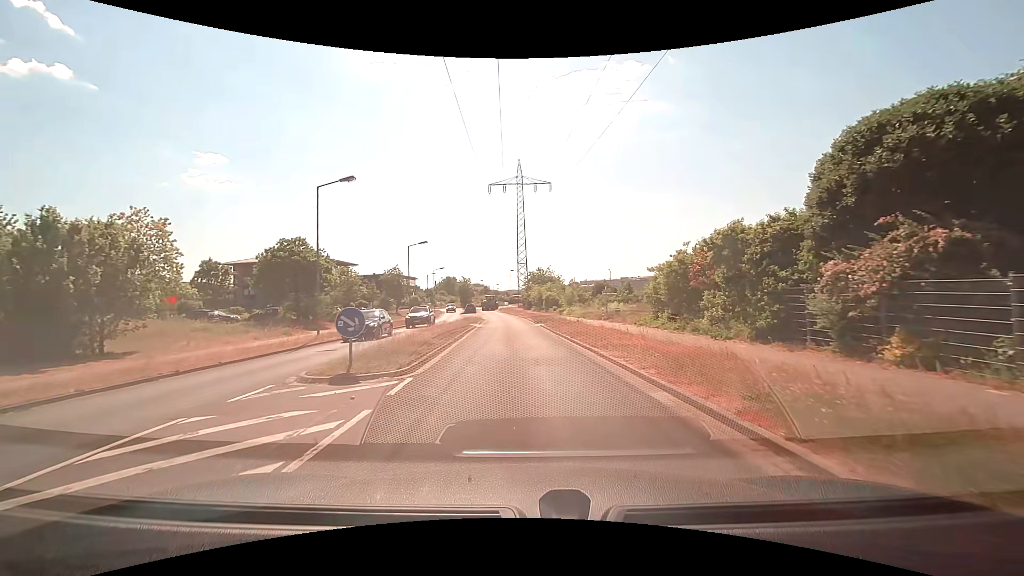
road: residential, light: Day
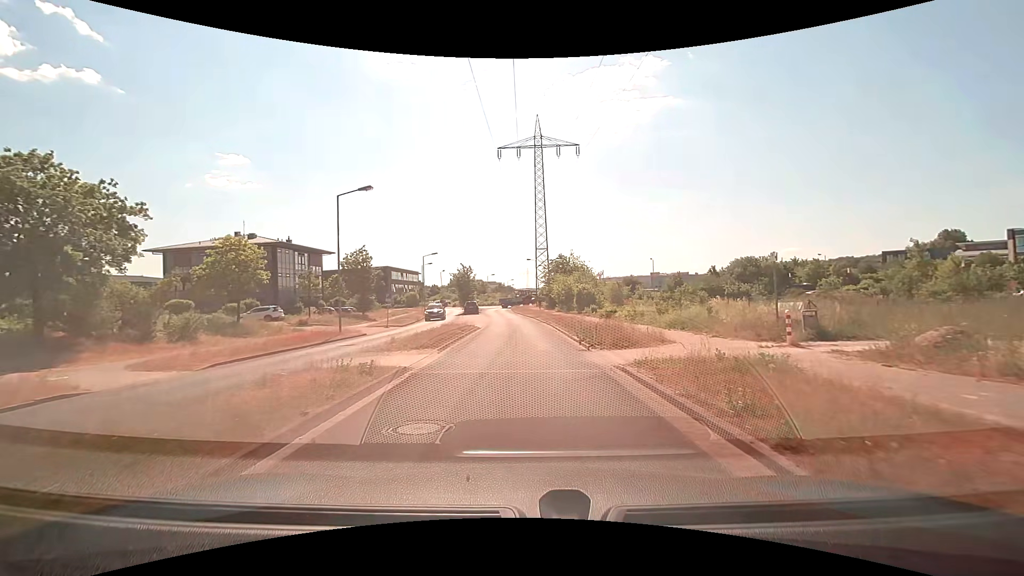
(-0.6, +23.3) m; -2°
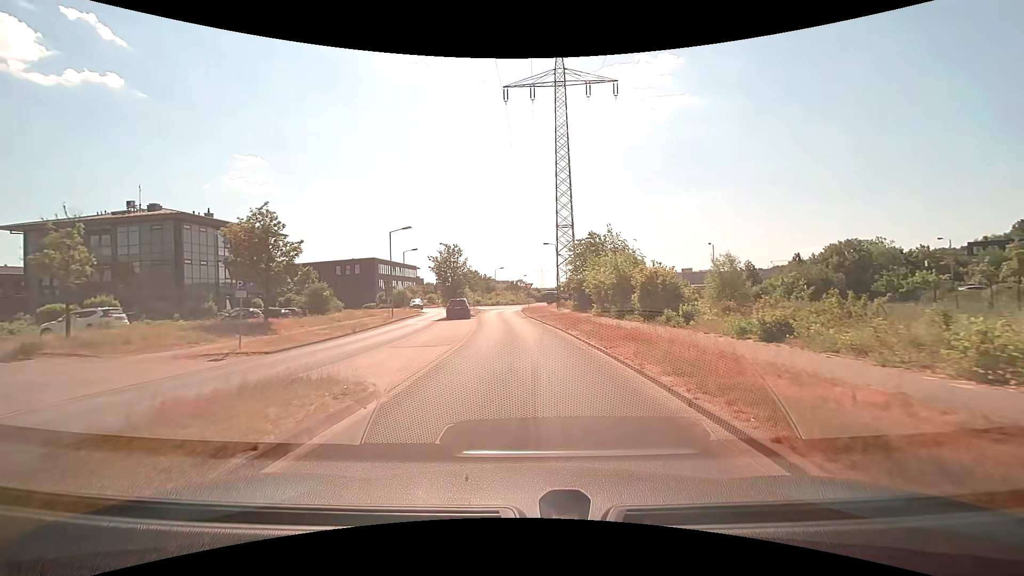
(-0.2, +22.4) m; -2°
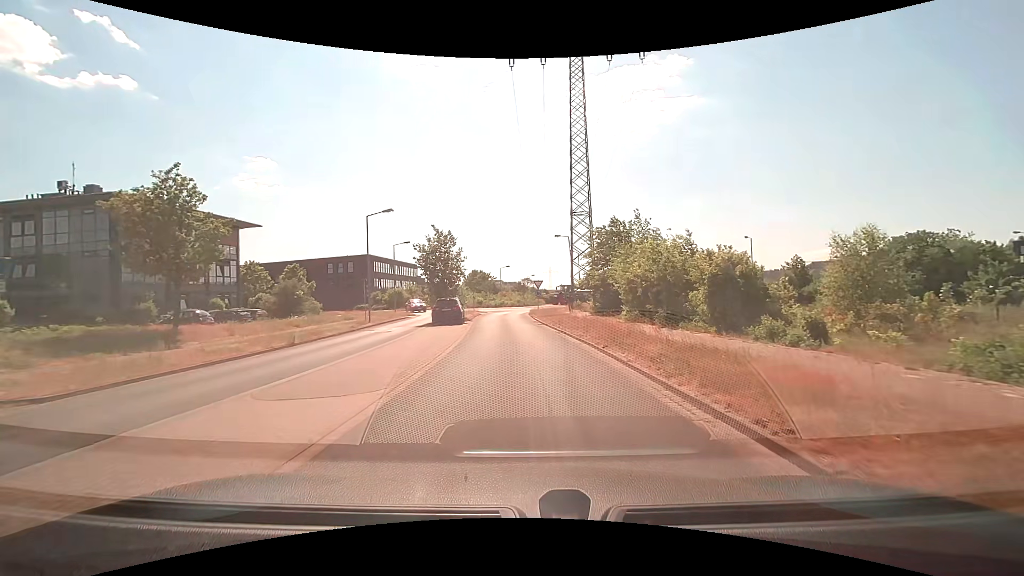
(0.0, +8.7) m; 0°
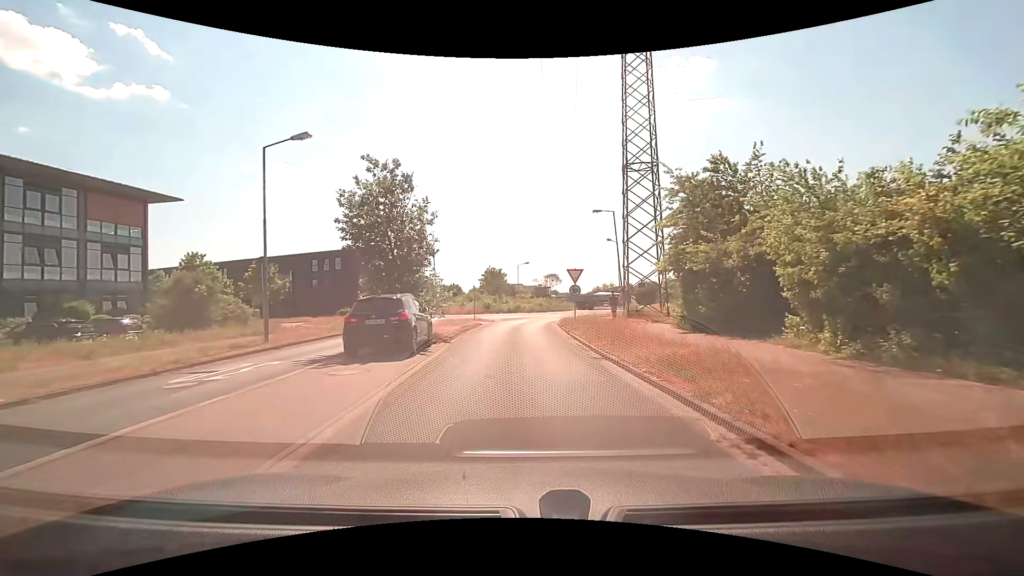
(-0.5, +17.1) m; -3°
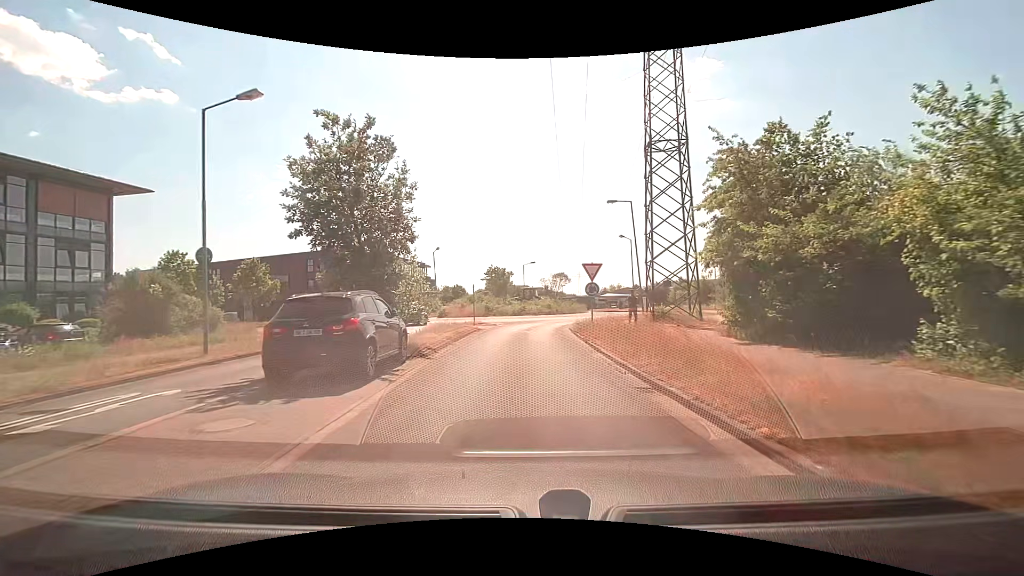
(0.0, +4.2) m; -1°
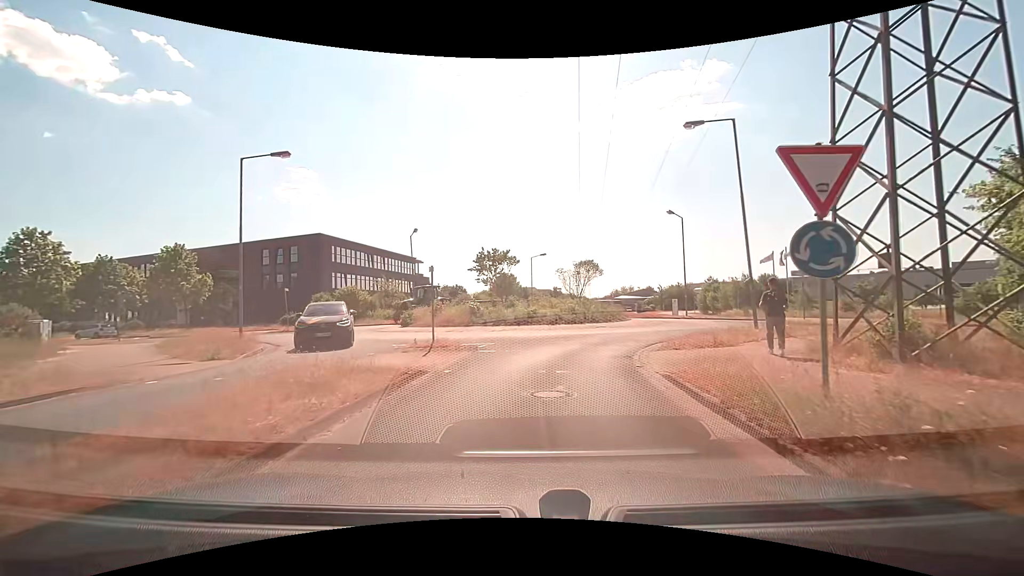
(-0.1, +15.5) m; 0°
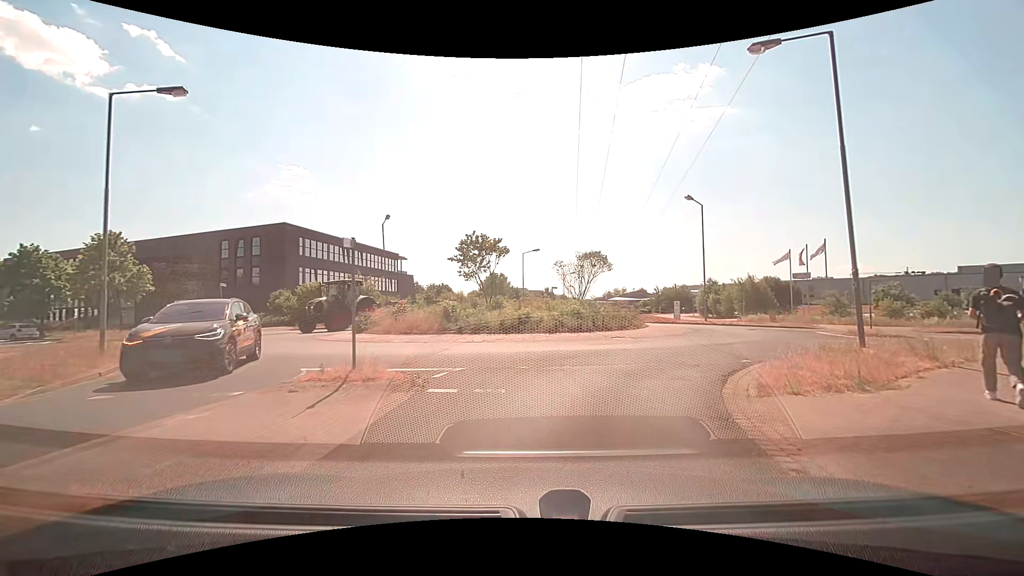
(-0.1, +6.2) m; 0°
(+1, +10) (+6, +18) (+10, +27) (+7, +36) (-2, +40) (-12, +37) (-22, +36) (-31, +38) (-41, +39) (-51, +41) m
